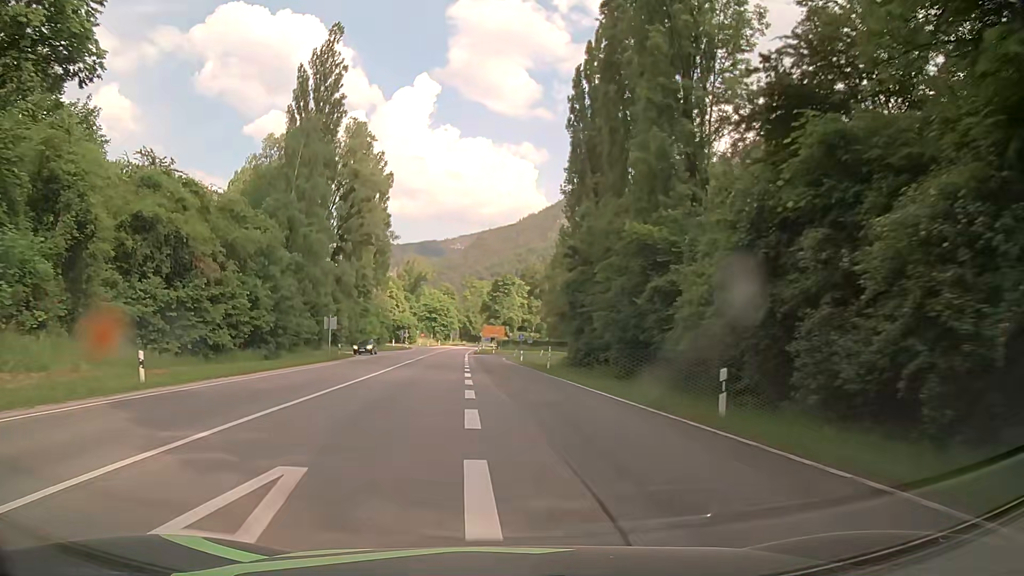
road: primary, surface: asphalt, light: Day
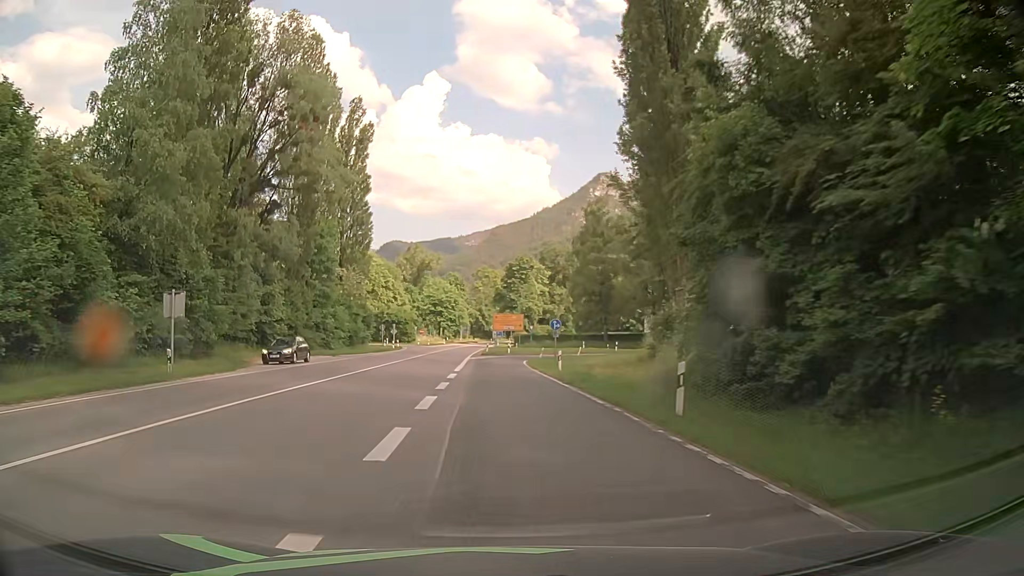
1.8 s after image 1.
(-0.1, +27.3) m; -1°
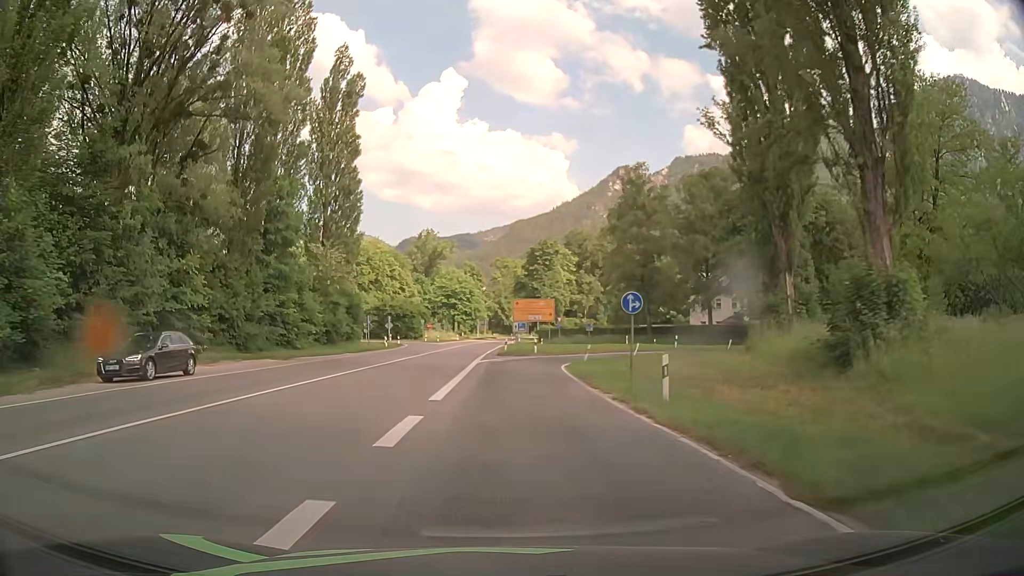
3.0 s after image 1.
(-0.2, +17.0) m; -2°
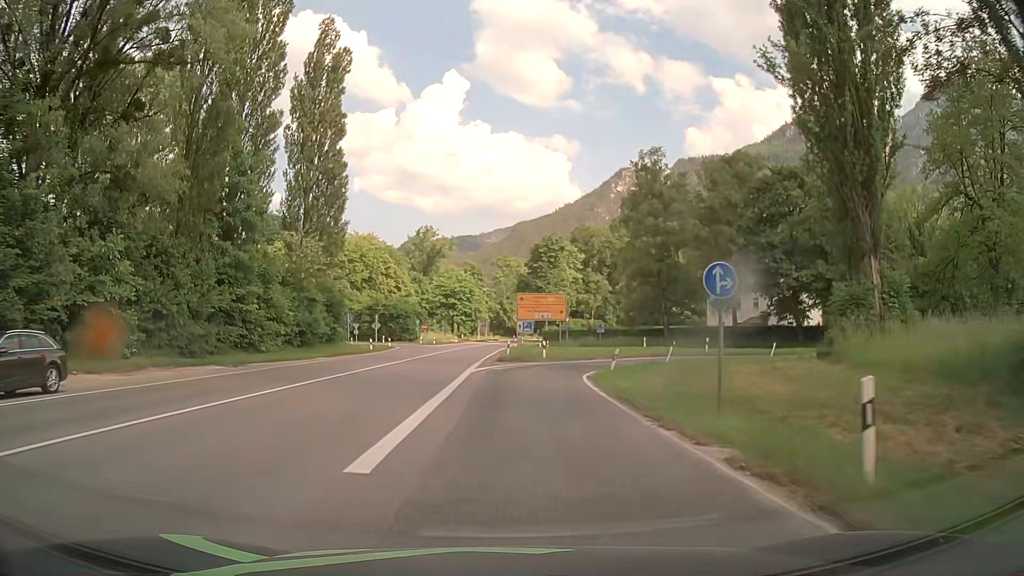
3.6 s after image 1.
(-0.1, +7.7) m; -1°
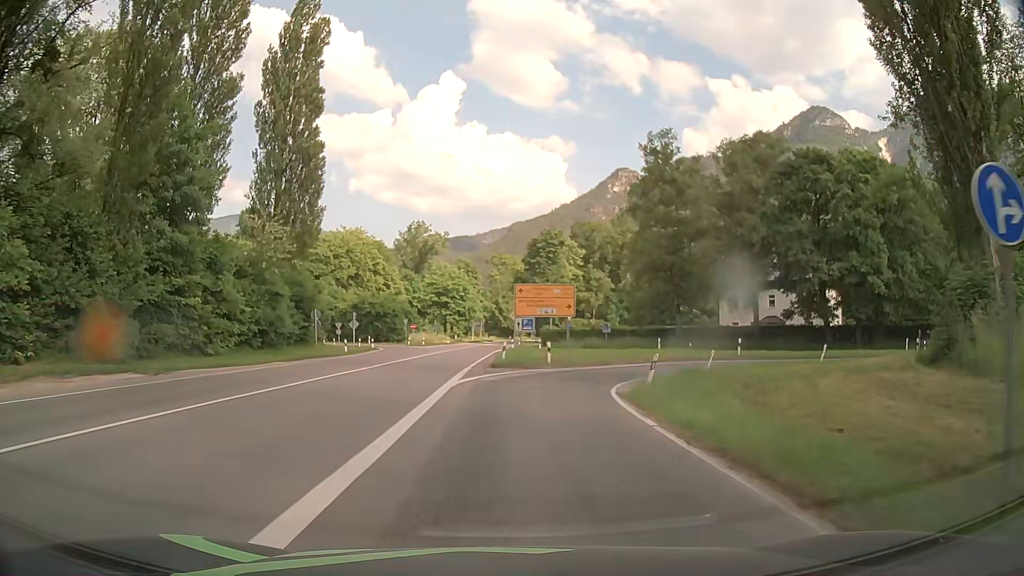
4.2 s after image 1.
(0.0, +7.2) m; 0°
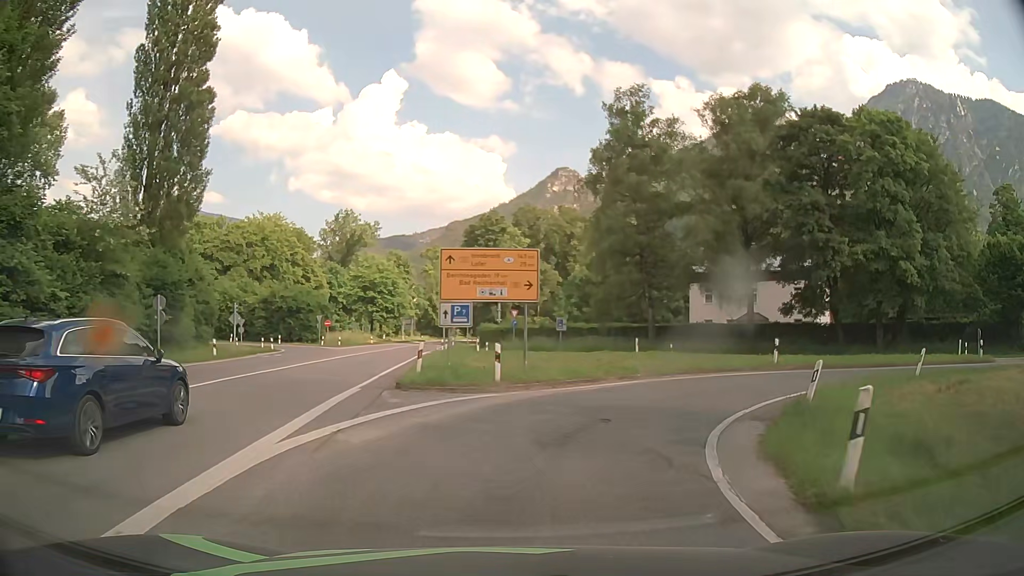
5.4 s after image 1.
(+0.3, +12.9) m; +5°
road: primary_link
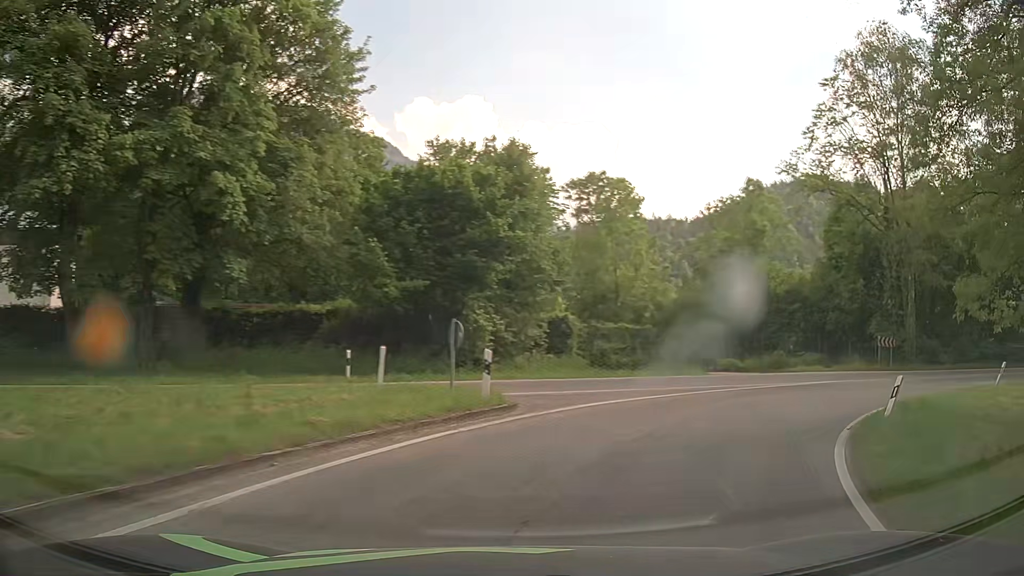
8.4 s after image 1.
(+11.5, +21.8) m; +63°
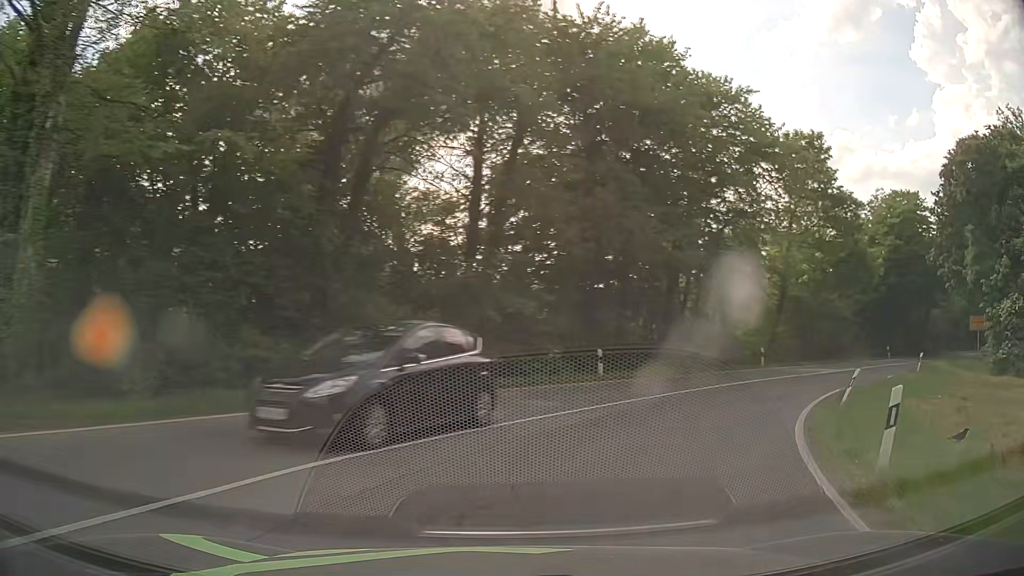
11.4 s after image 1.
(+15.3, +21.3) m; +70°
(+2, +10) (+7, +19) (+13, +26) (+21, +32) (+29, +38) (+37, +44) (+46, +49) (+54, +55) (+63, +59) (+72, +63) m
